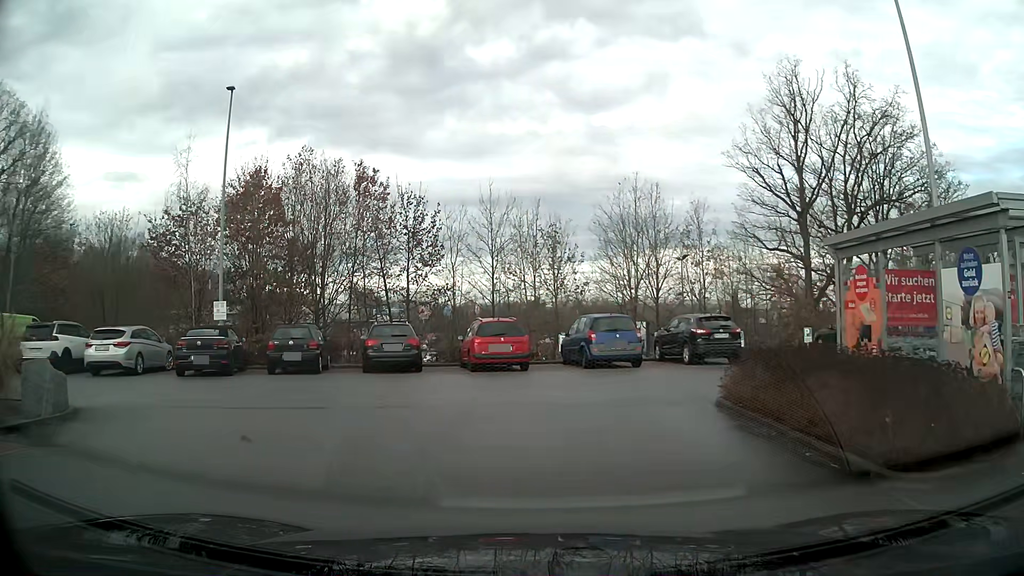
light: Day
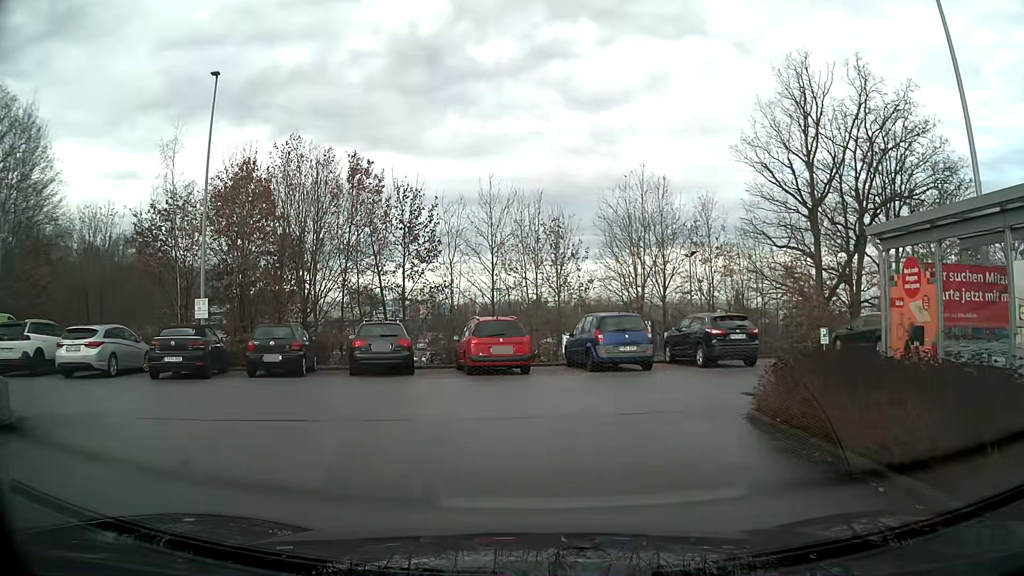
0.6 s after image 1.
(0.0, +1.6) m; 0°
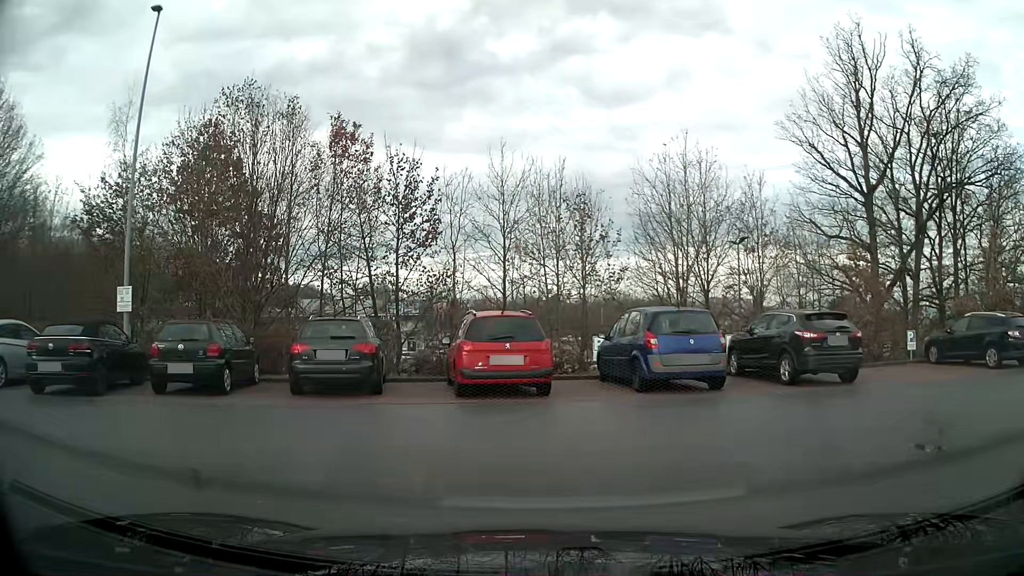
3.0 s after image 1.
(0.0, +5.6) m; -2°
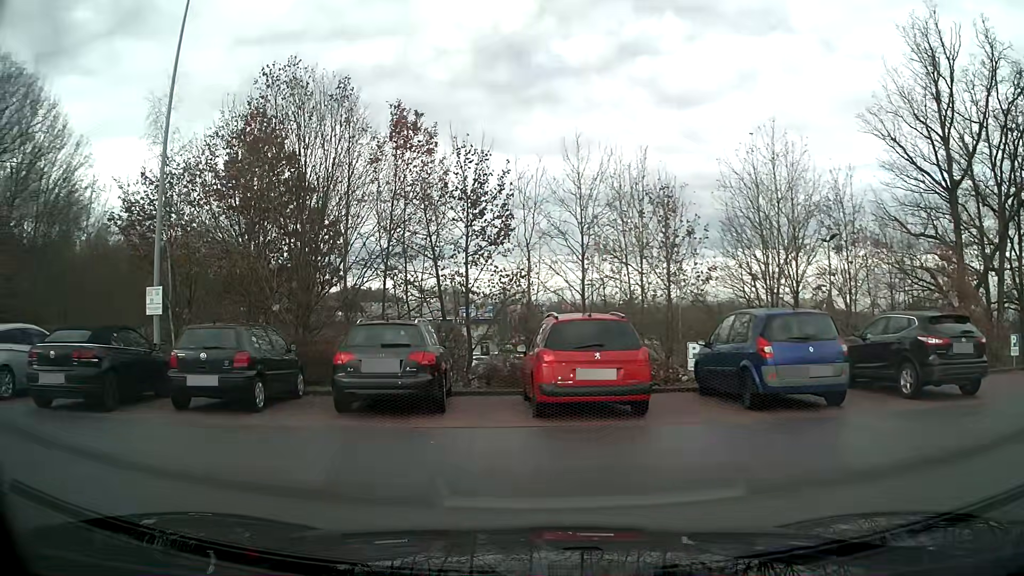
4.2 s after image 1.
(-0.1, +2.0) m; -9°
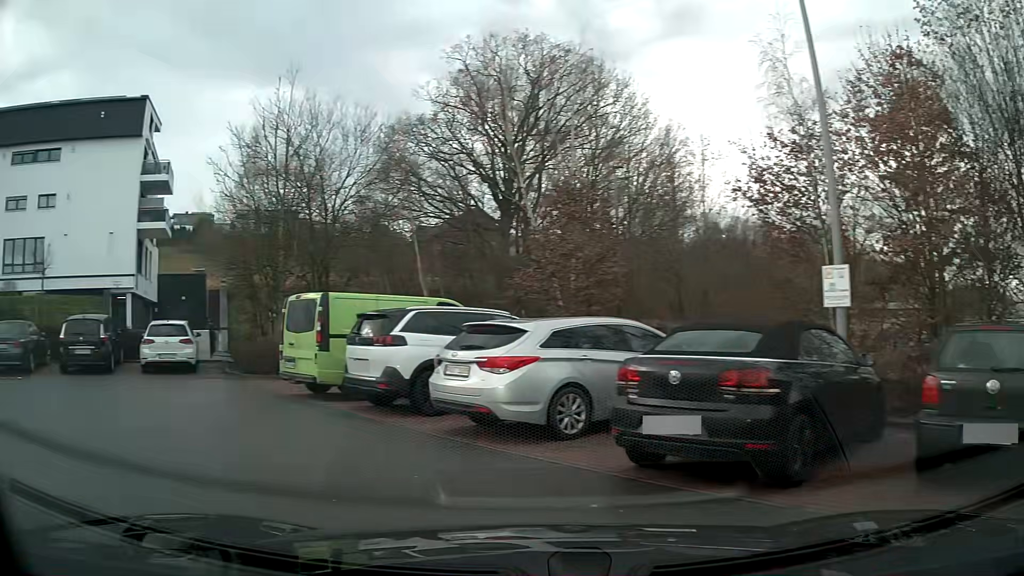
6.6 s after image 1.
(-2.7, +5.0) m; -55°
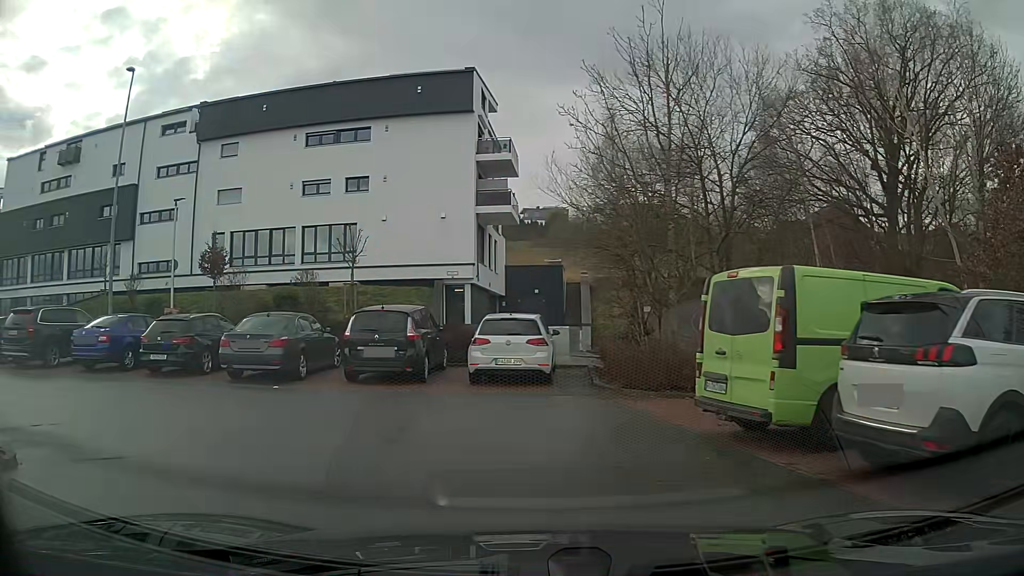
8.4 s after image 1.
(-1.4, +5.1) m; -27°
